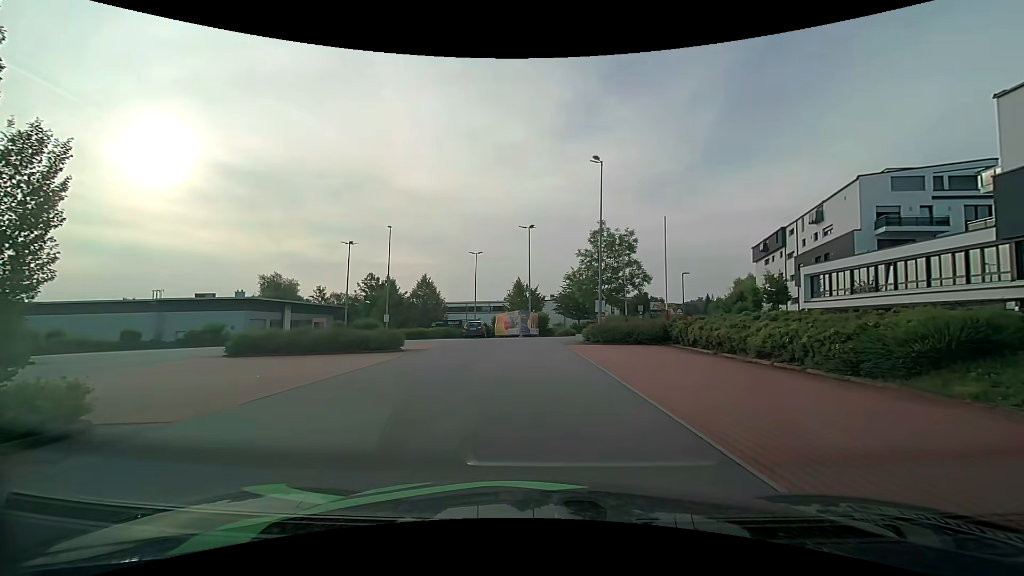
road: residential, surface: asphalt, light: Day
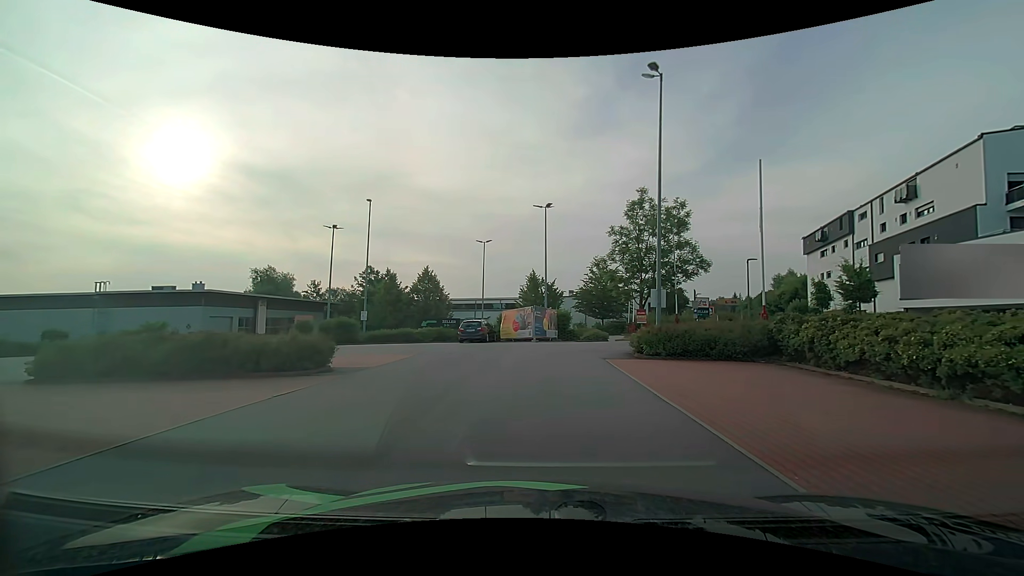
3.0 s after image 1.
(-0.1, +9.9) m; -2°
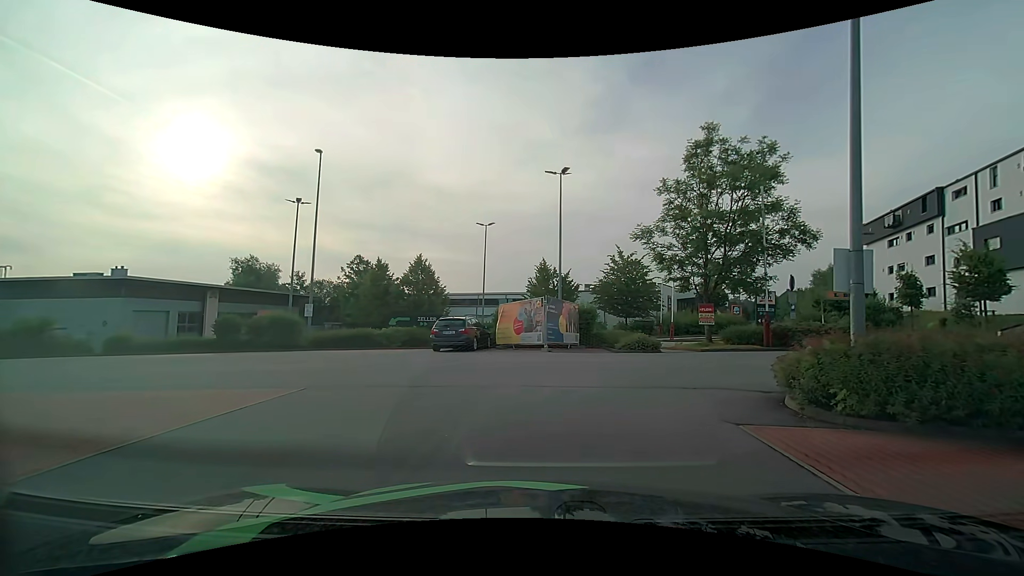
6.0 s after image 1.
(0.0, +10.1) m; 0°
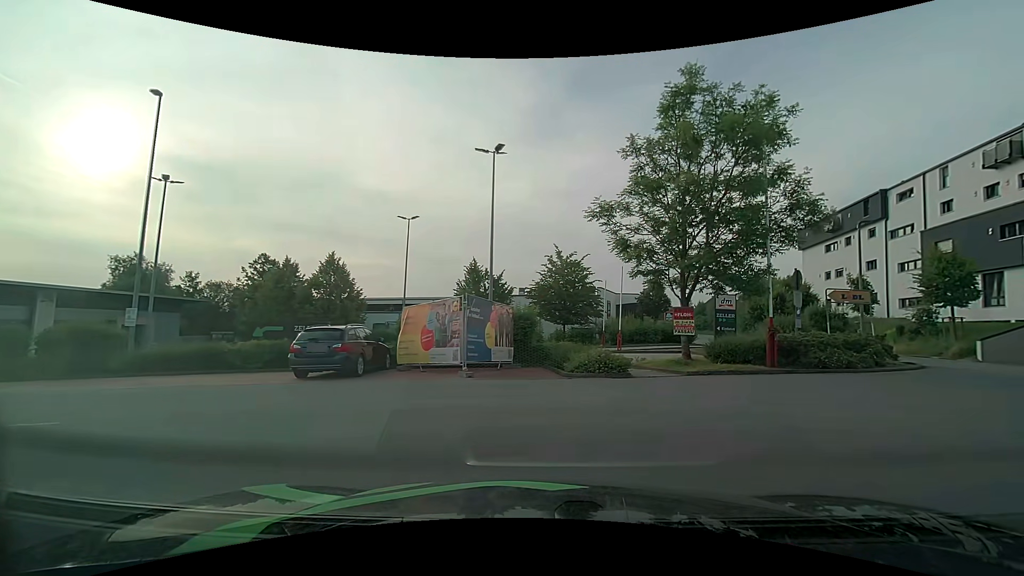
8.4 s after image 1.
(+0.2, +6.2) m; +6°
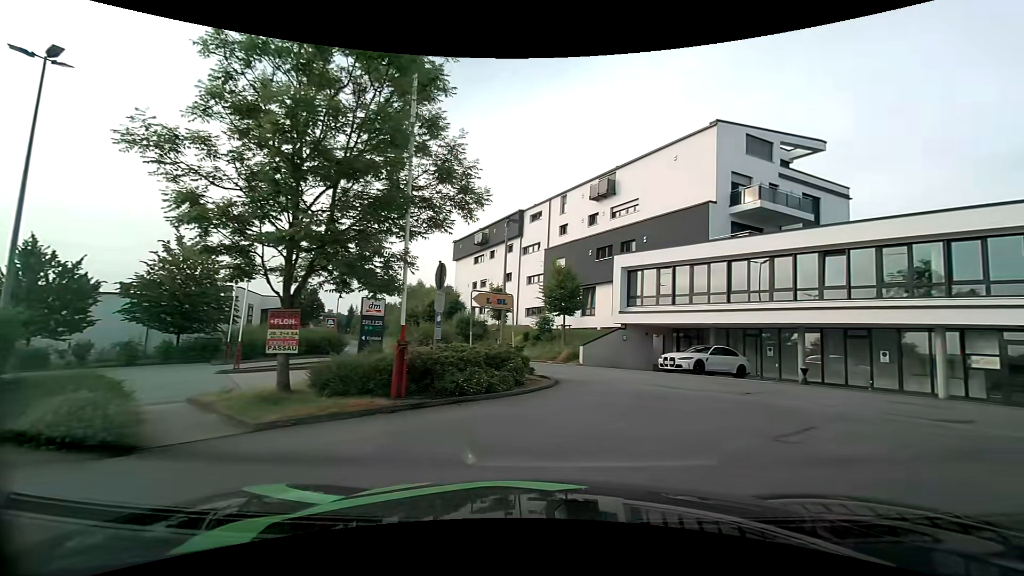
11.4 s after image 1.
(+1.7, +5.3) m; +37°
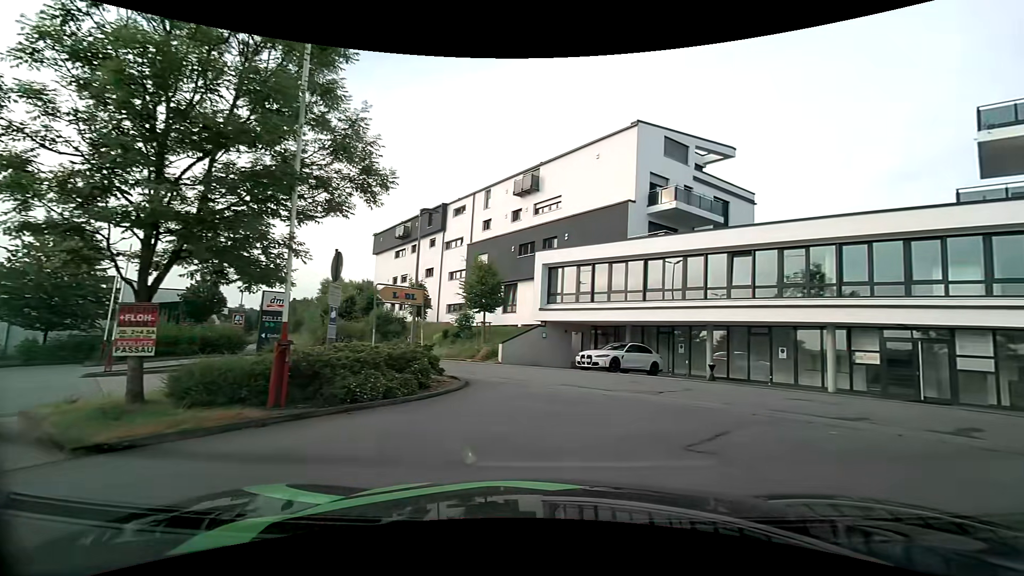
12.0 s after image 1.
(+0.1, +1.0) m; +9°
